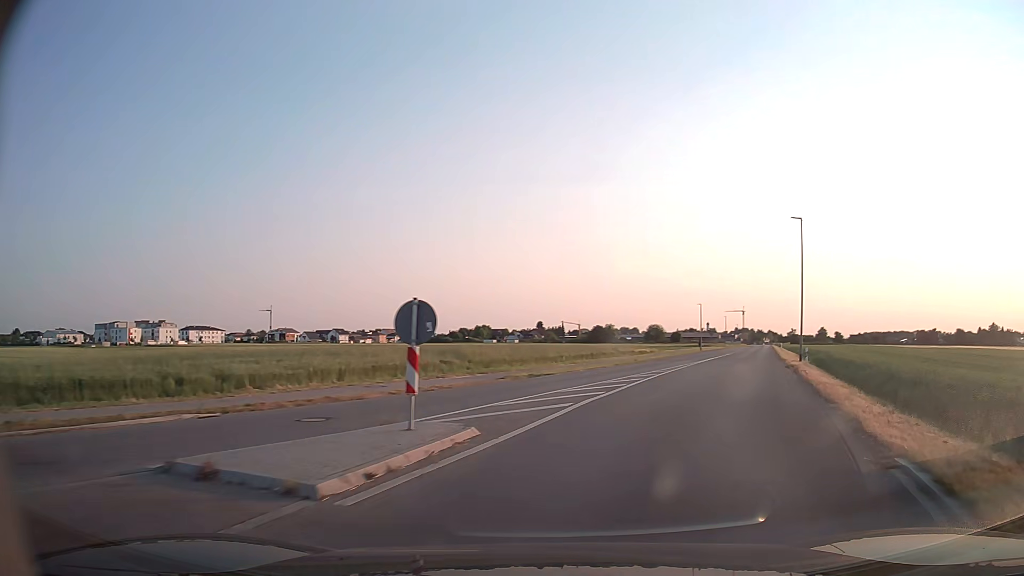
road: tertiary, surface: asphalt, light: Day
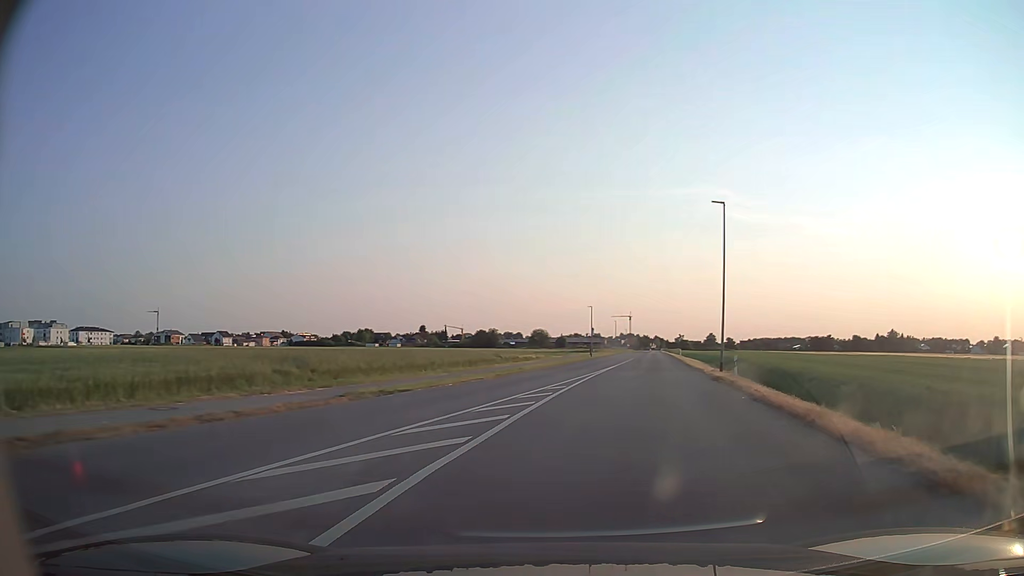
(+0.6, +7.1) m; +8°
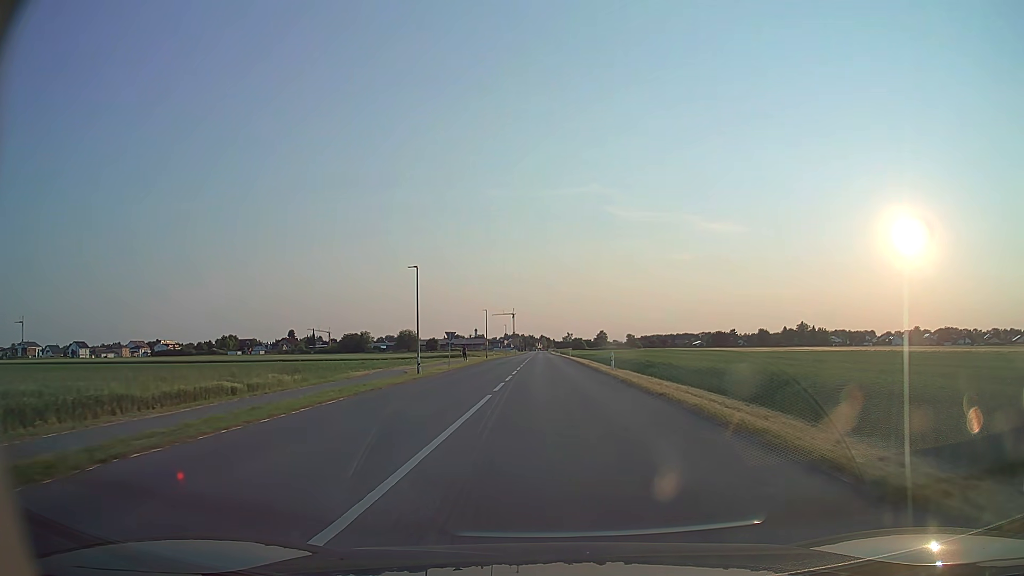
(+7.7, +44.1) m; +12°
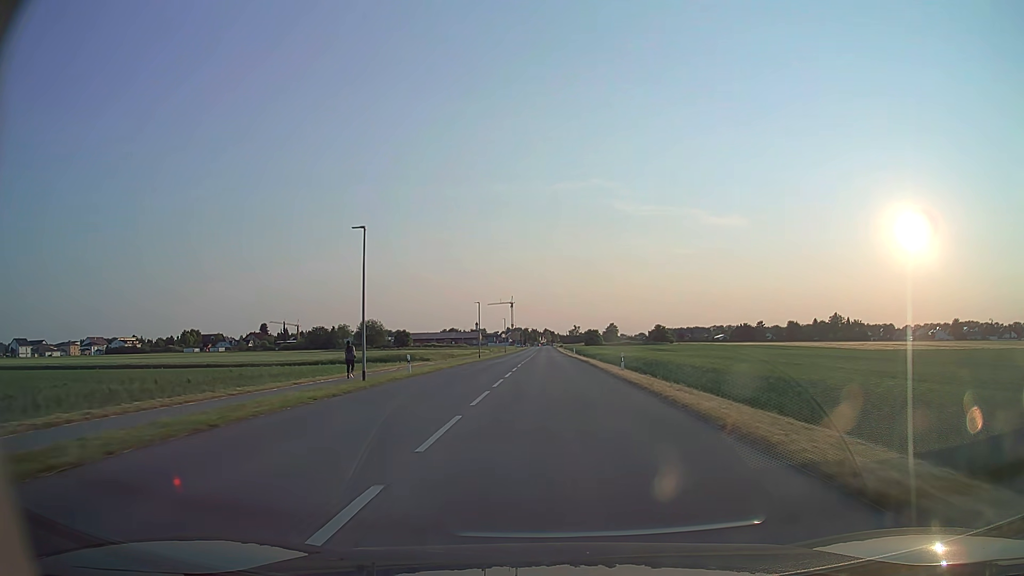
(-0.1, +60.4) m; 0°
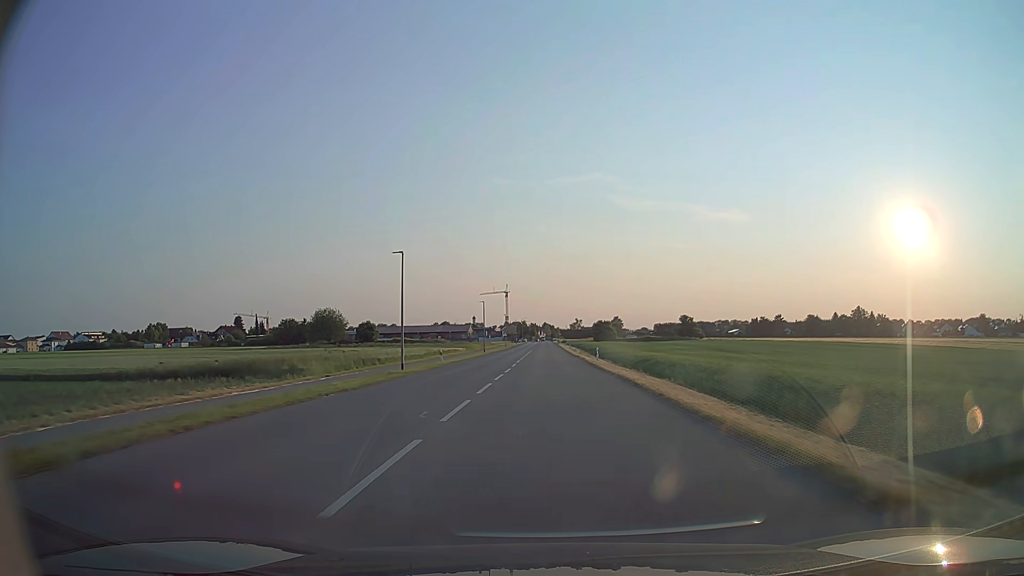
(+0.1, +39.3) m; 0°
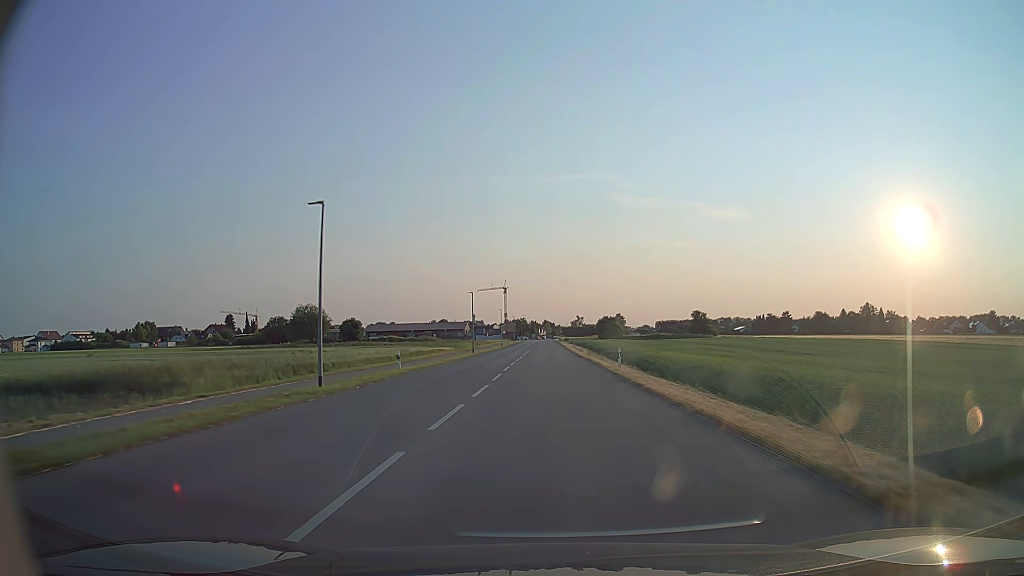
(0.0, +13.0) m; 0°
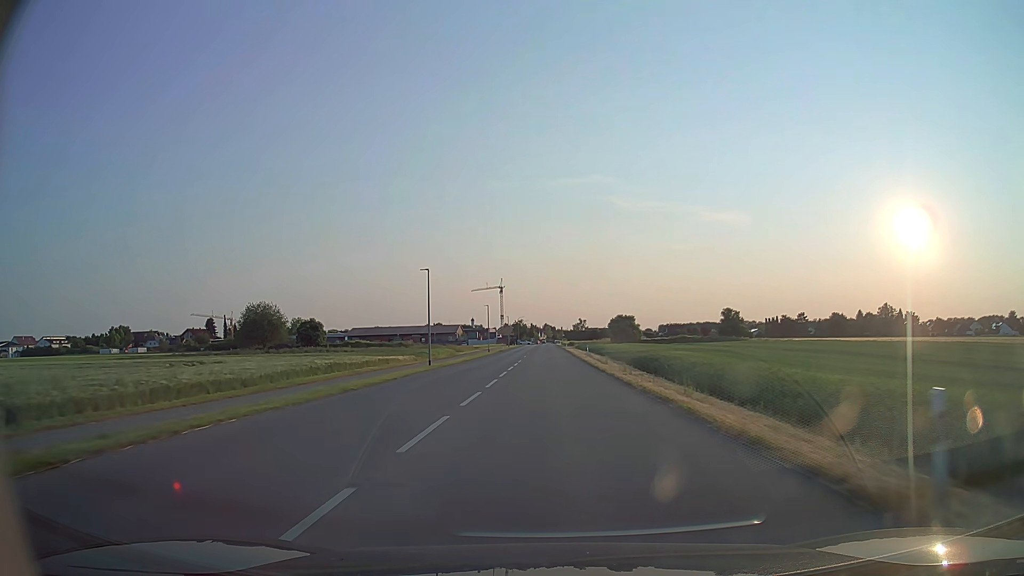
(0.0, +26.0) m; 0°
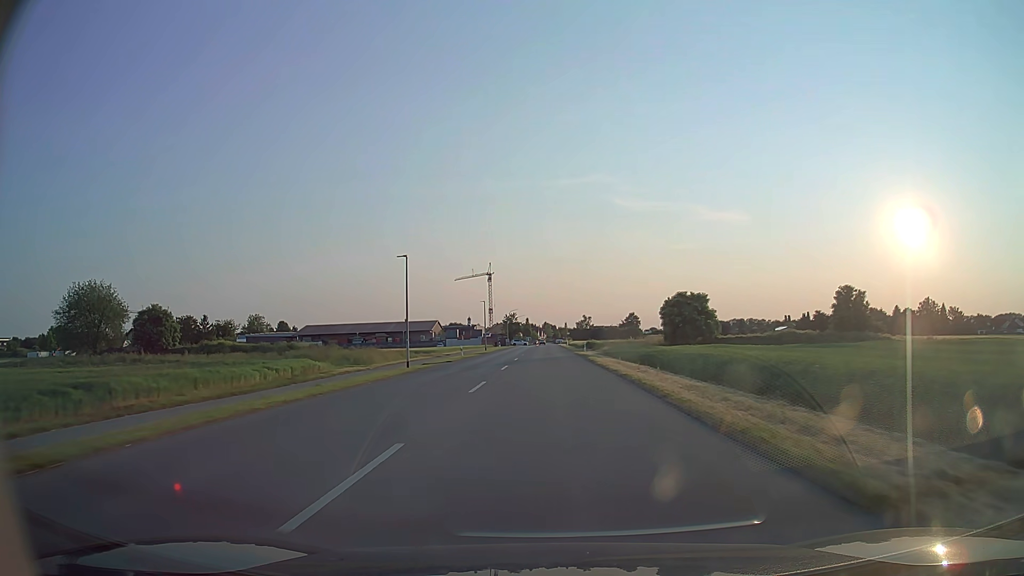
(0.0, +51.5) m; 0°
(0, +10) (0, +20) (0, +30) (0, +40) (0, +50) (0, +60) (0, +70) (0, +80) (0, +90) (0, +100) m
